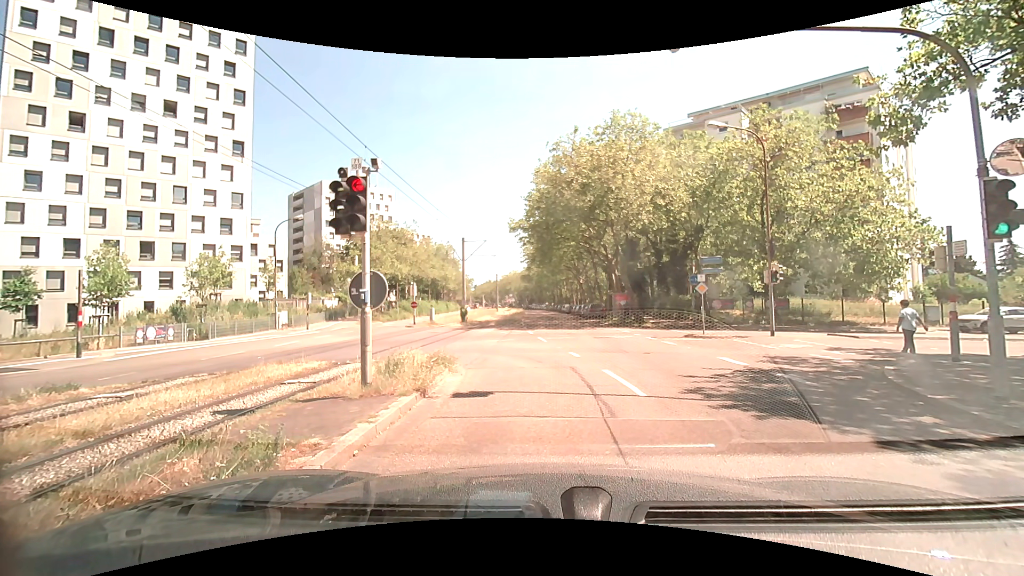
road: tertiary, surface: asphalt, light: Day
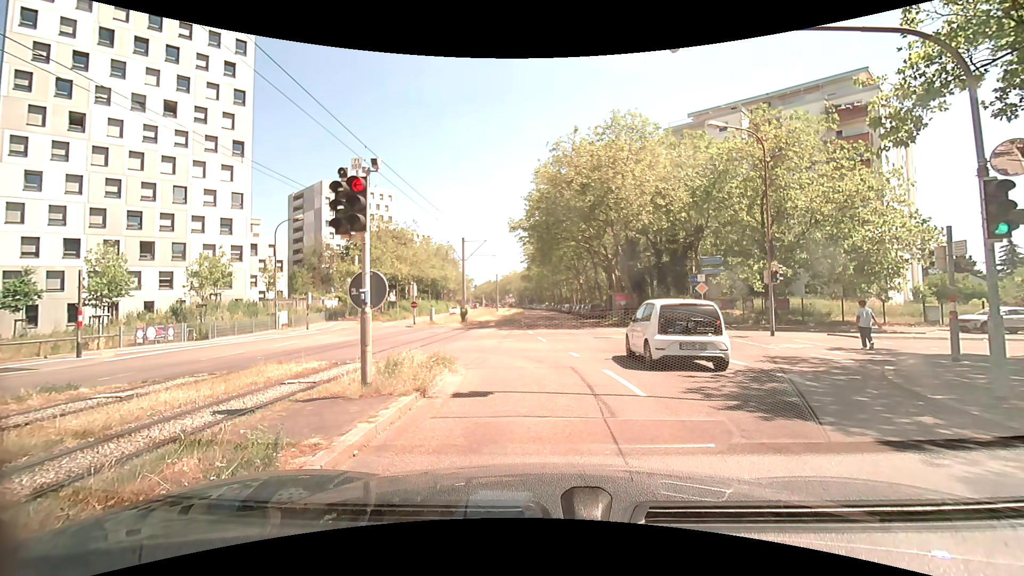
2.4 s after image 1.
(0.0, 0.0) m; 0°
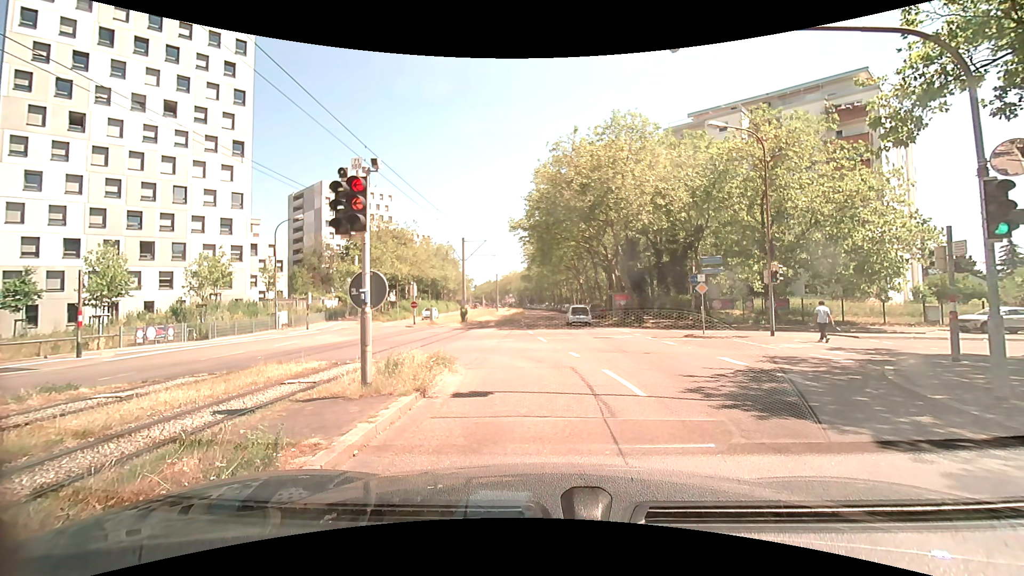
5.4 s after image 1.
(0.0, 0.0) m; 0°
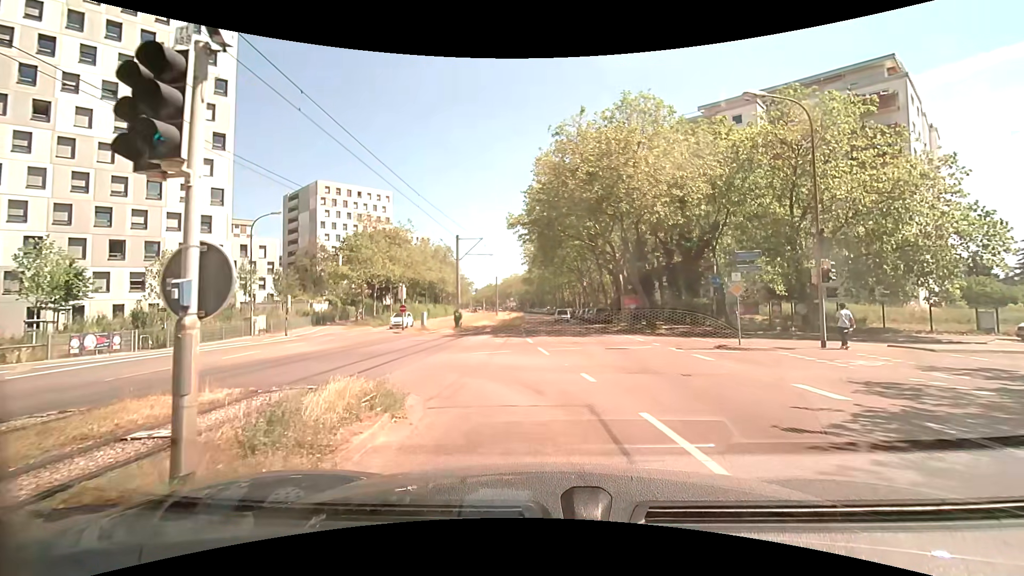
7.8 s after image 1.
(-0.1, +4.2) m; -1°
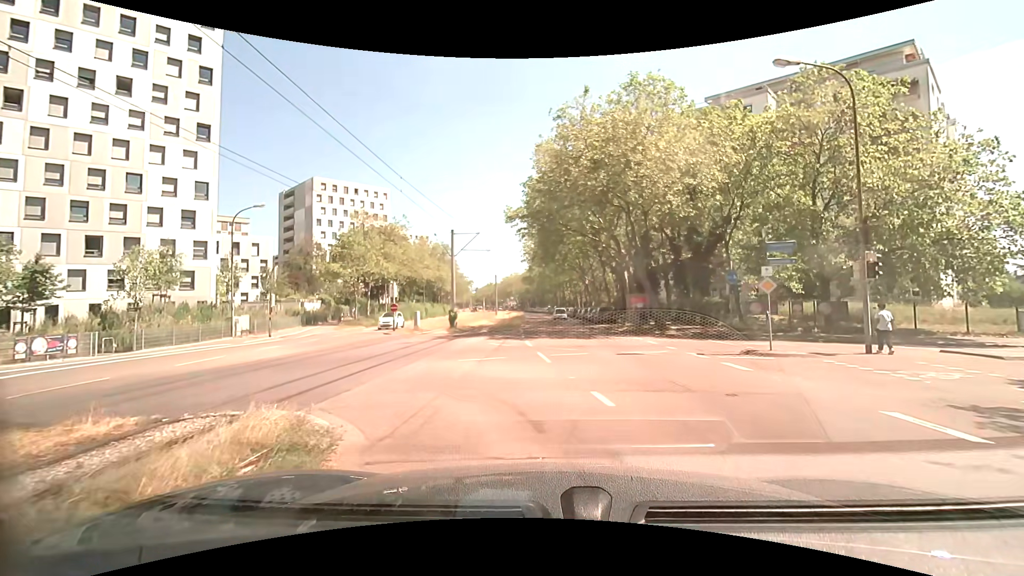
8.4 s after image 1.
(0.0, +2.5) m; 0°
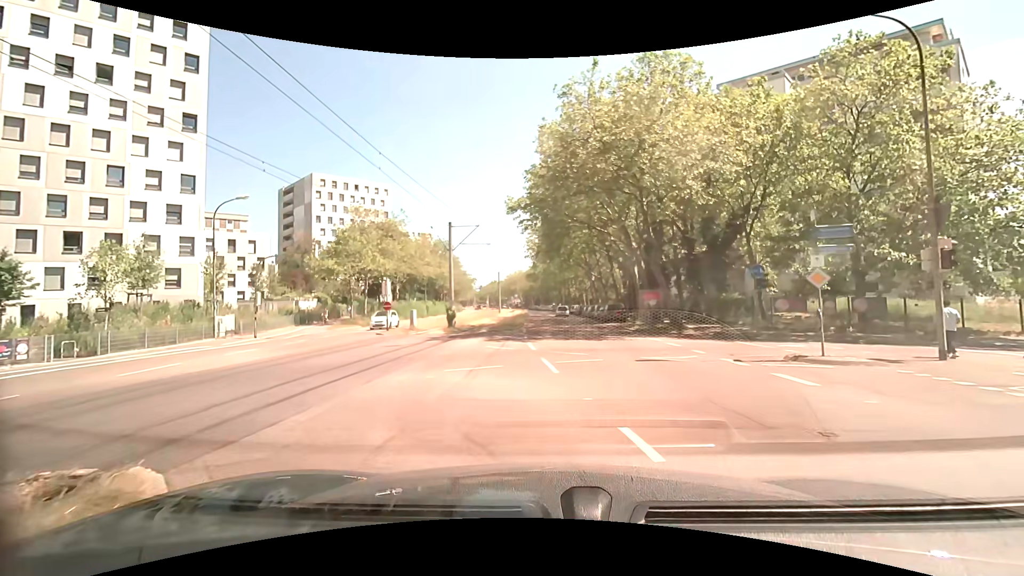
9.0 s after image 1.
(0.0, +2.6) m; -1°
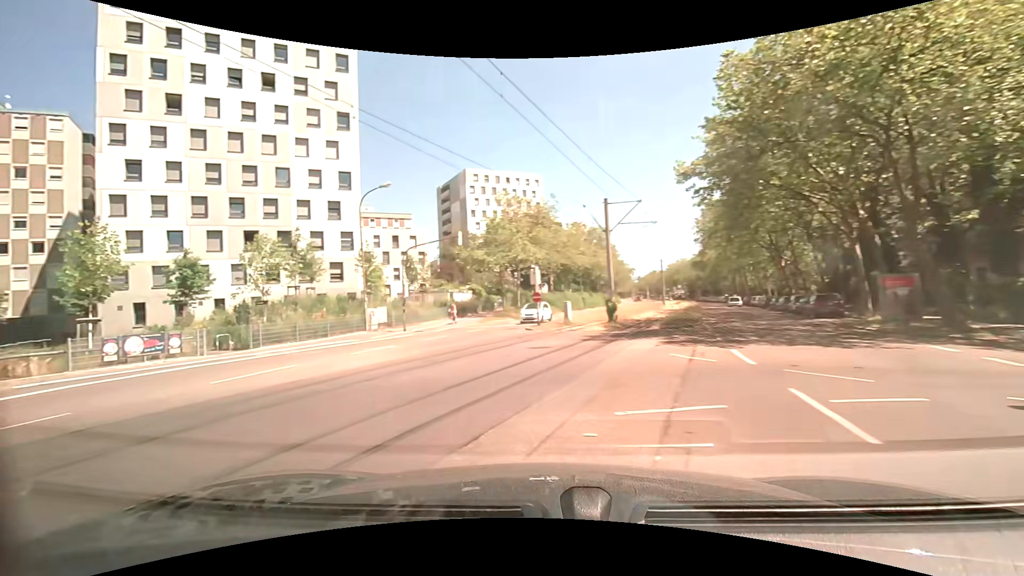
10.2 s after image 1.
(-0.5, +5.0) m; -18°
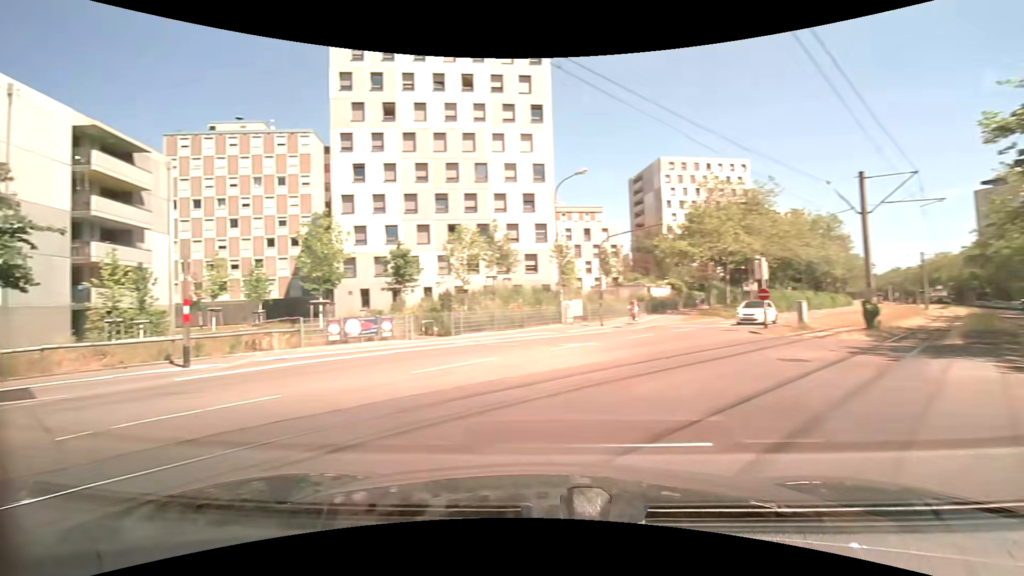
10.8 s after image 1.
(-0.5, +2.3) m; -23°
